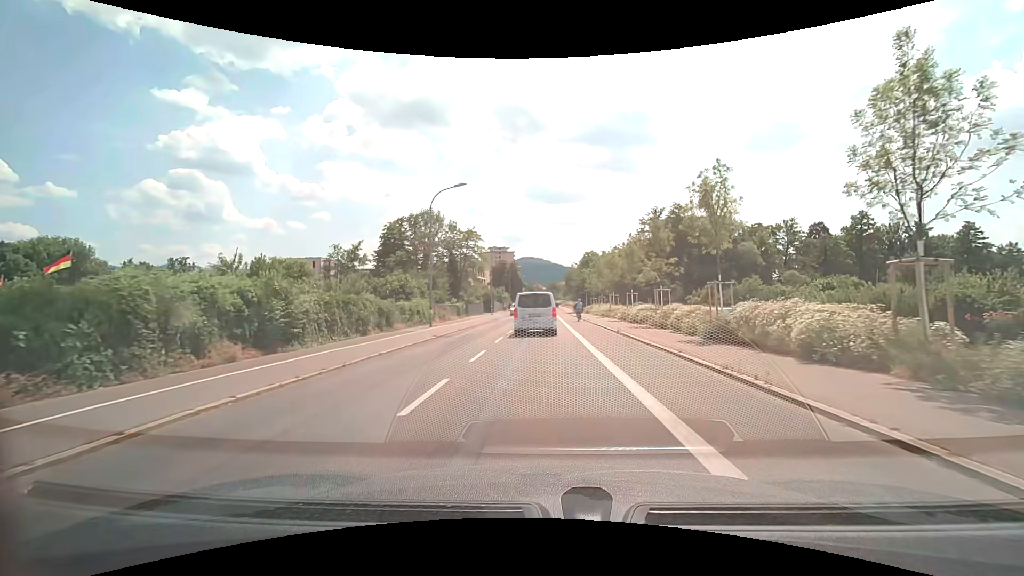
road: secondary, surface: asphalt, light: Day
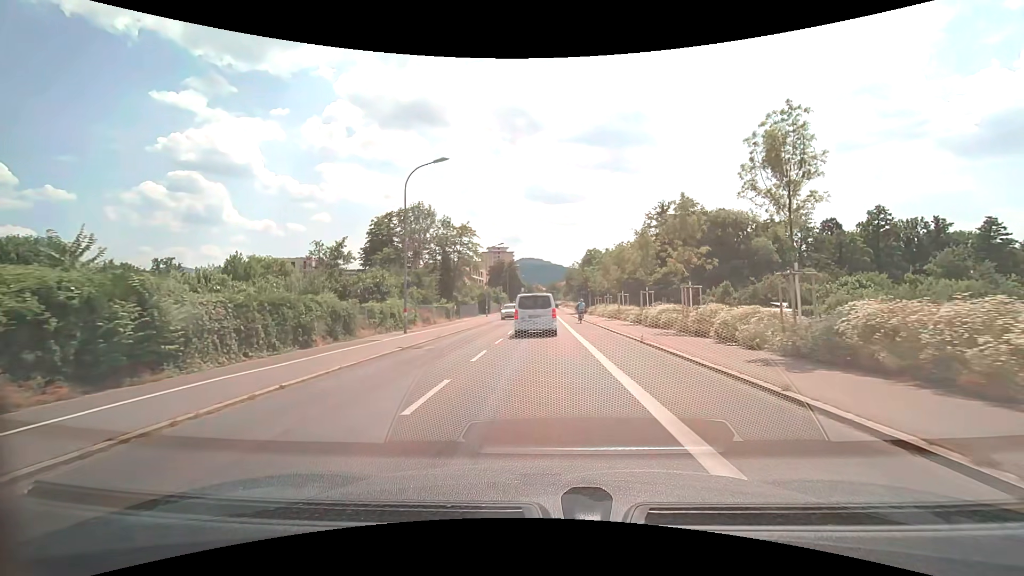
(0.0, +5.8) m; 0°
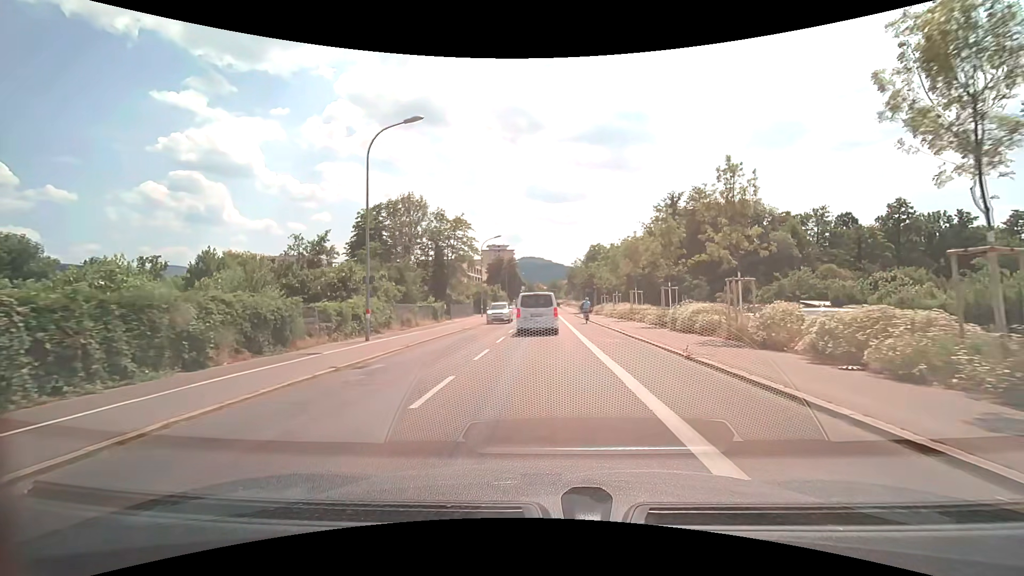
(0.0, +5.7) m; 0°
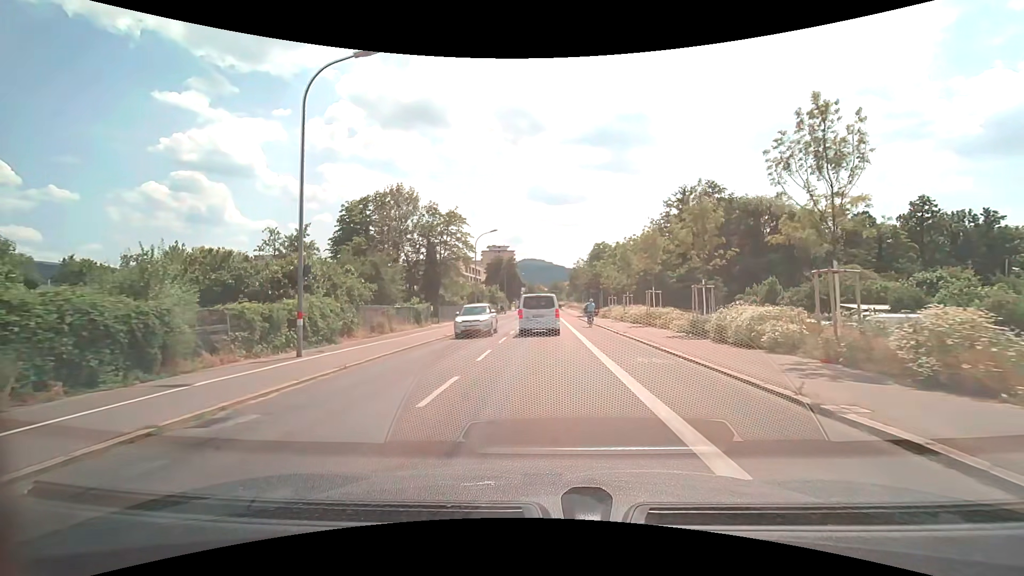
(0.0, +5.7) m; 0°
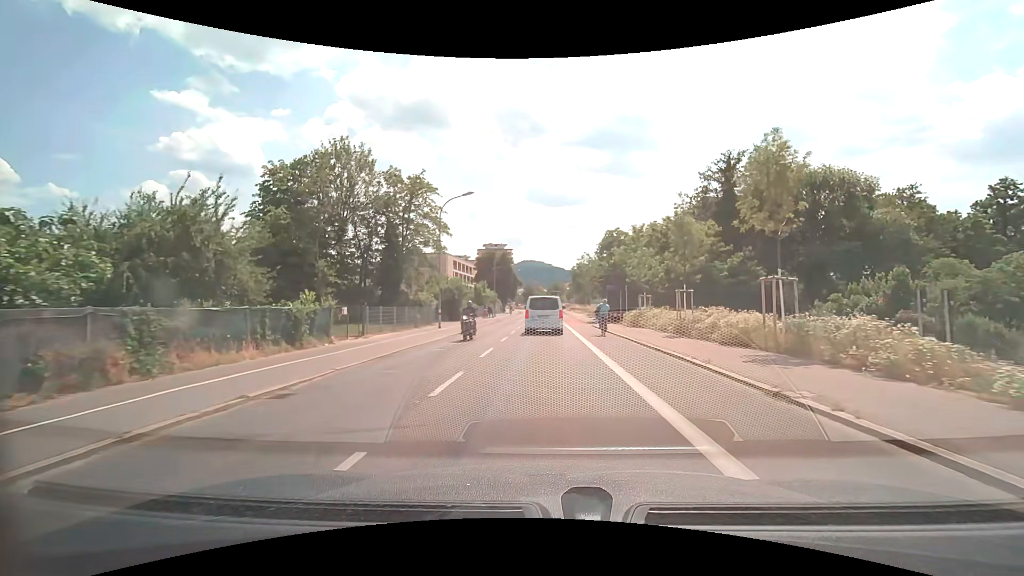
(0.0, +17.3) m; 0°
